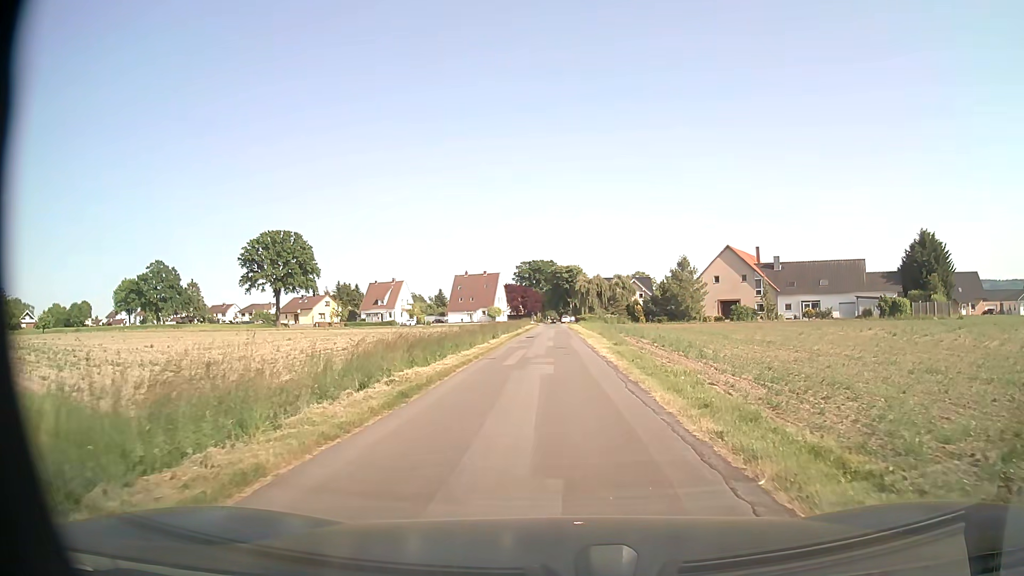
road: unclassified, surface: asphalt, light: Day
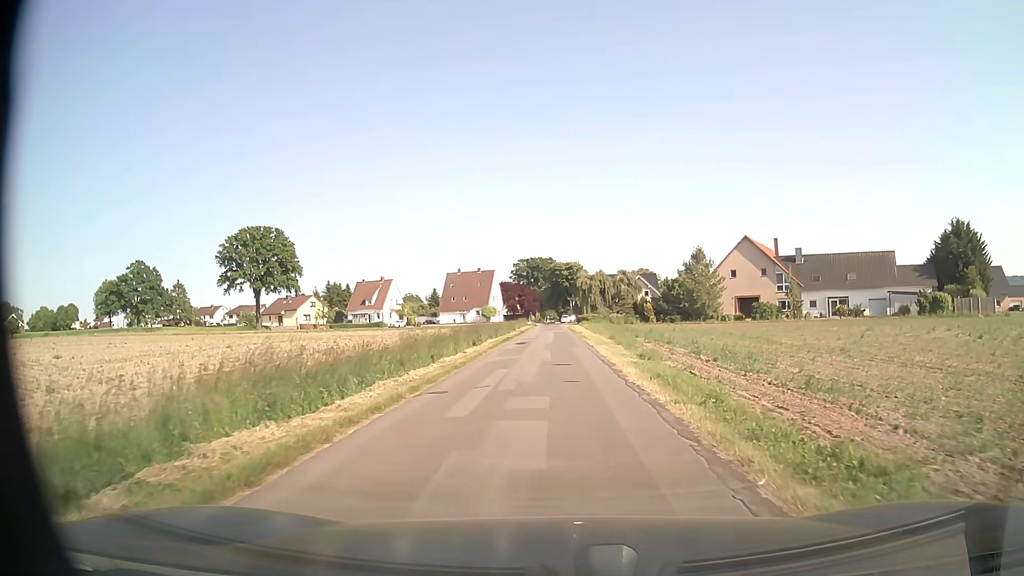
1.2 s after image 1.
(0.0, +9.6) m; 0°
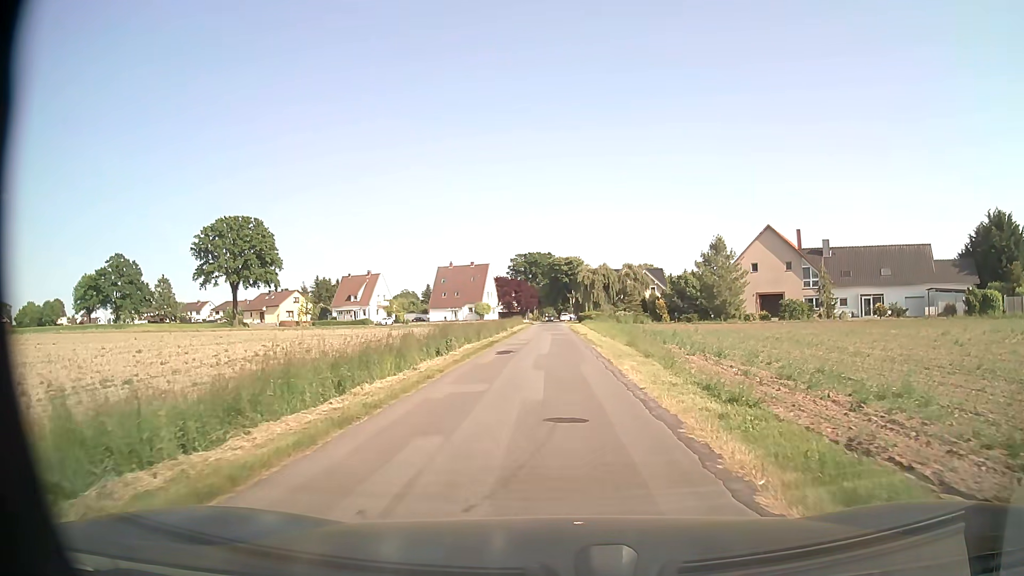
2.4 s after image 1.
(0.0, +9.6) m; 0°
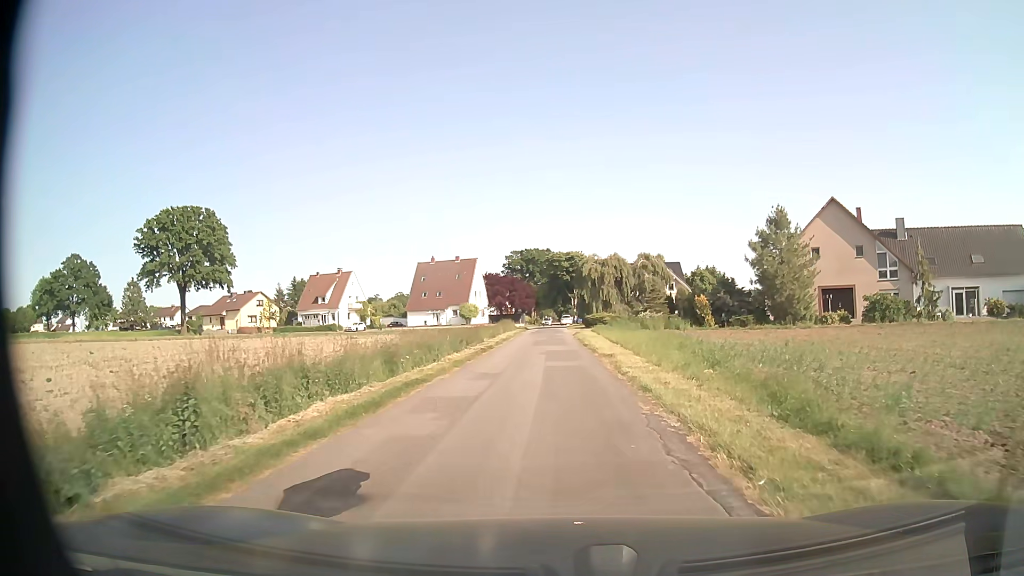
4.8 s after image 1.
(0.0, +18.6) m; 0°
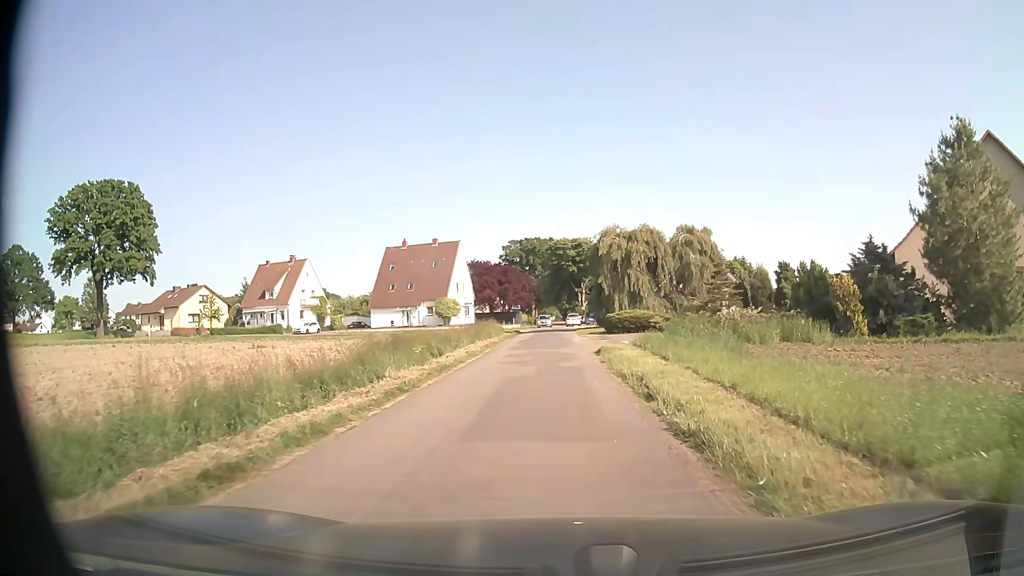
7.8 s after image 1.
(-0.1, +23.2) m; -1°
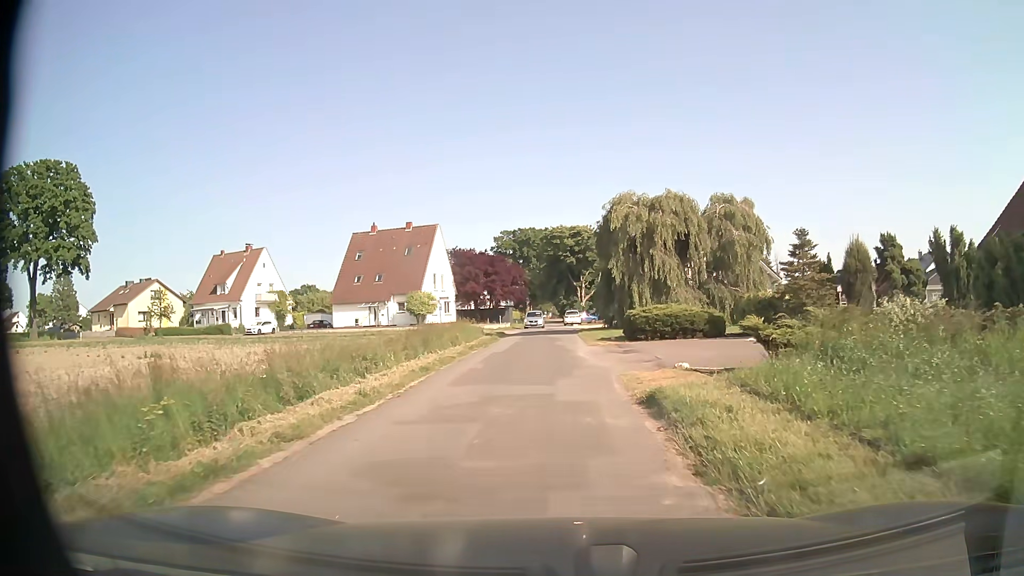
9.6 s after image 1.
(+0.1, +13.3) m; +1°
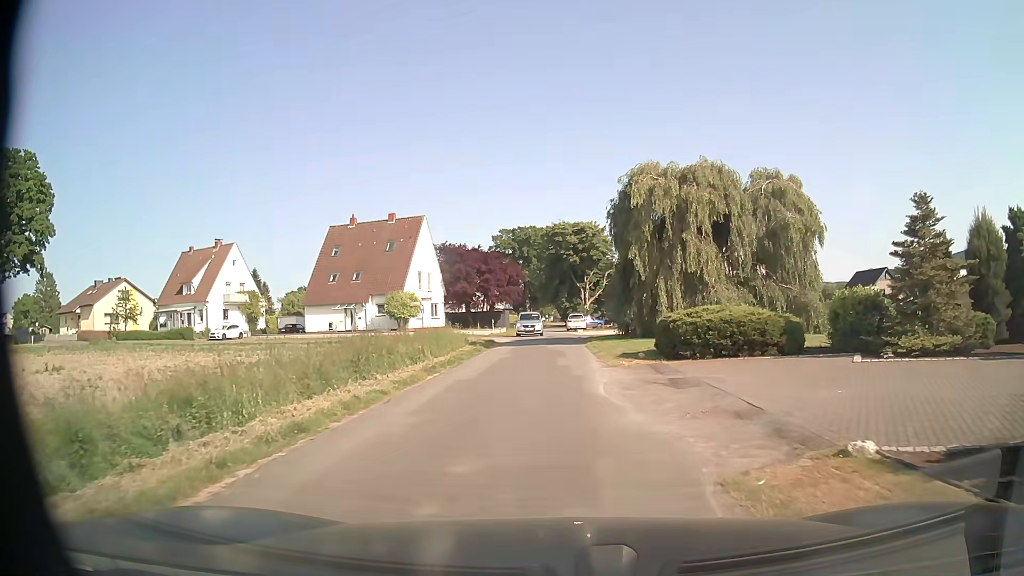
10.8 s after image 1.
(0.0, +8.5) m; 0°
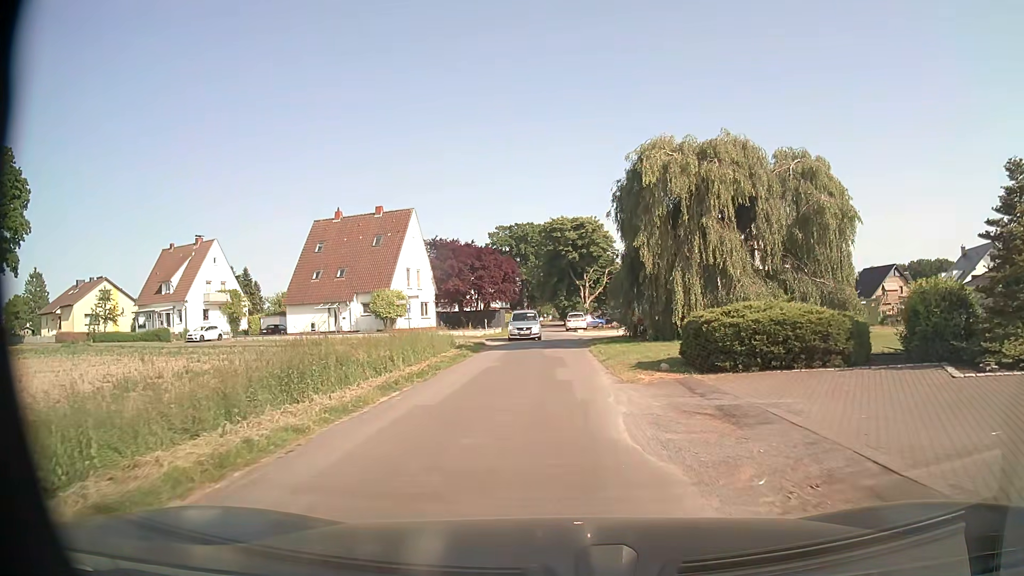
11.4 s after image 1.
(0.0, +4.1) m; 0°
(0, +10) (0, +20) (0, +30) (0, +40) (-1, +50) (-2, +60) (-2, +70) (-2, +80) (-1, +90) (-1, +100) m
